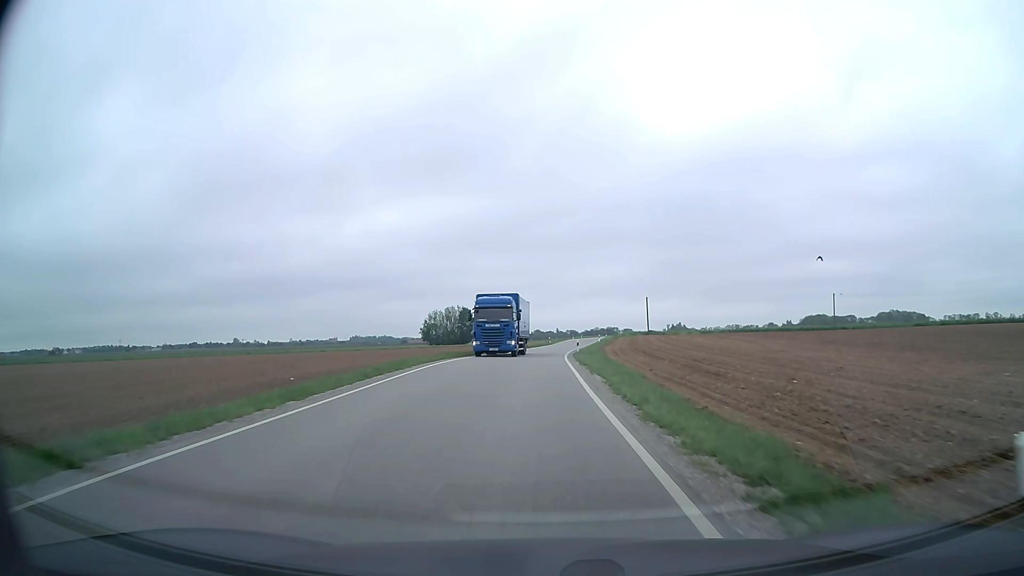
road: secondary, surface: asphalt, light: Day
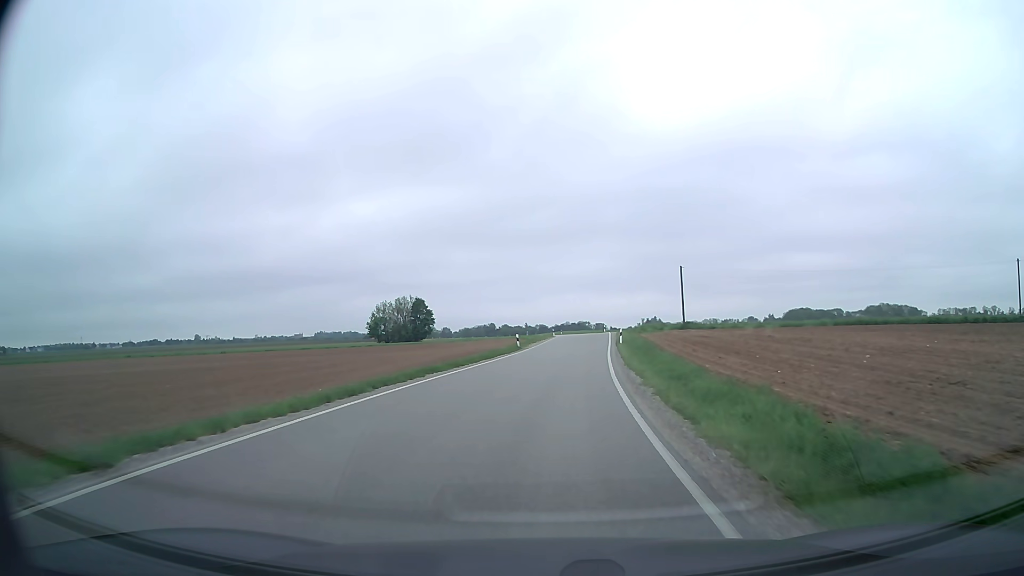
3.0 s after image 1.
(+0.3, +47.7) m; +3°
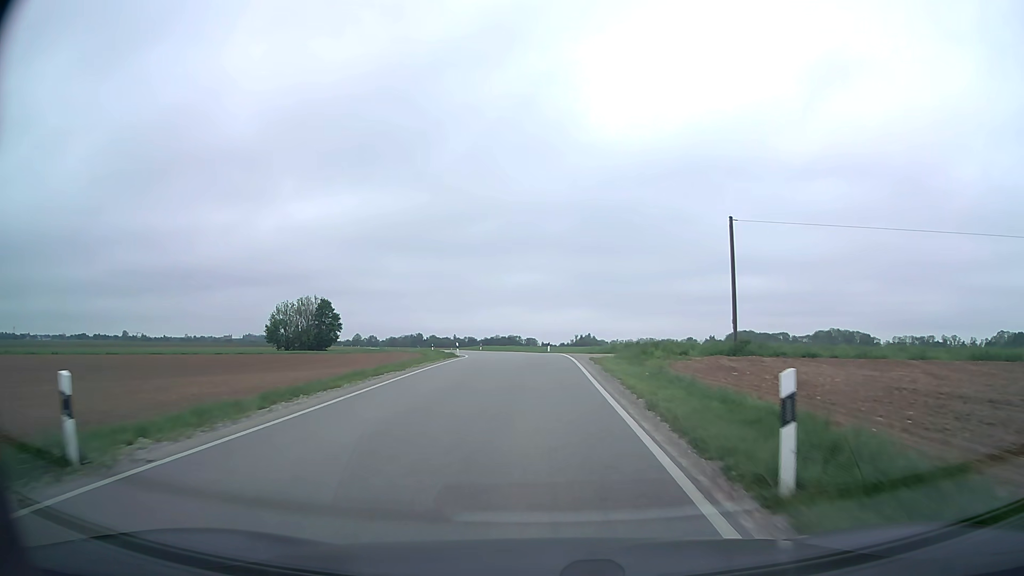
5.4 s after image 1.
(+2.3, +38.9) m; +6°
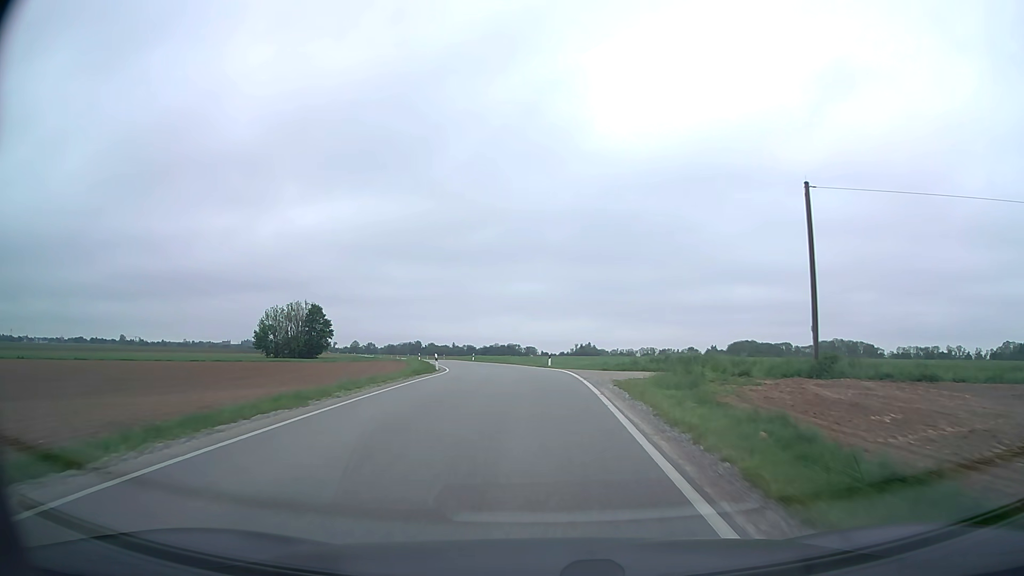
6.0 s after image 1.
(0.0, +9.7) m; 0°
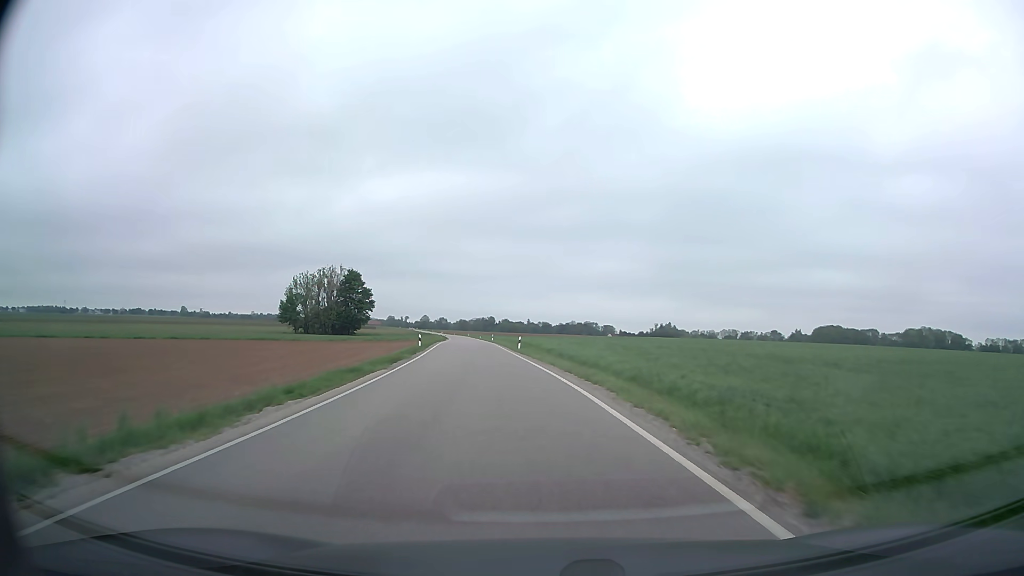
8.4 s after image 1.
(-1.7, +38.4) m; -6°
(0, +10) (-1, +20) (-2, +30) (-3, +40) (-4, +50) (-5, +60) (-6, +70) (-8, +80) (-9, +90) (-10, +99) m
